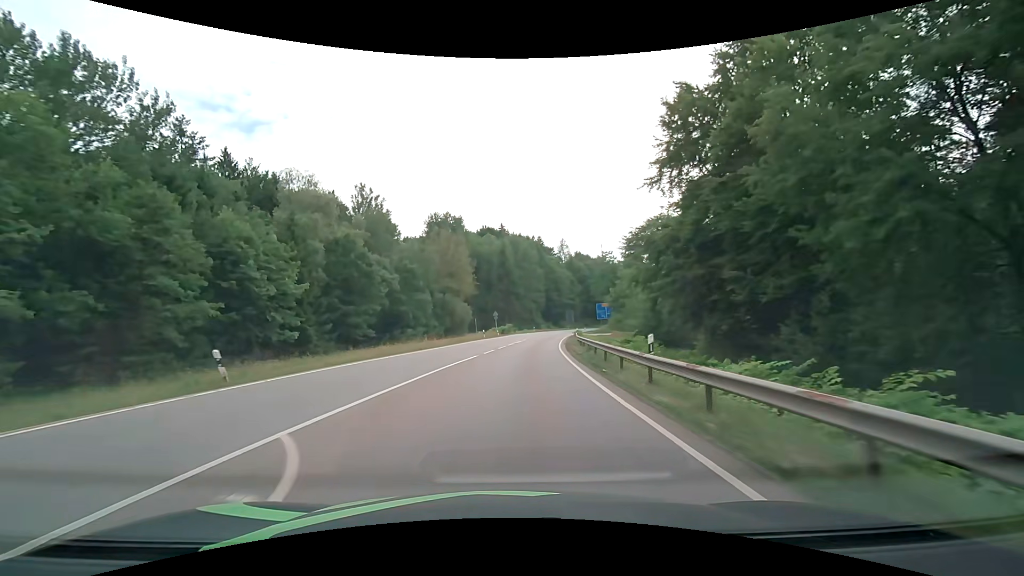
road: secondary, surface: asphalt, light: Day
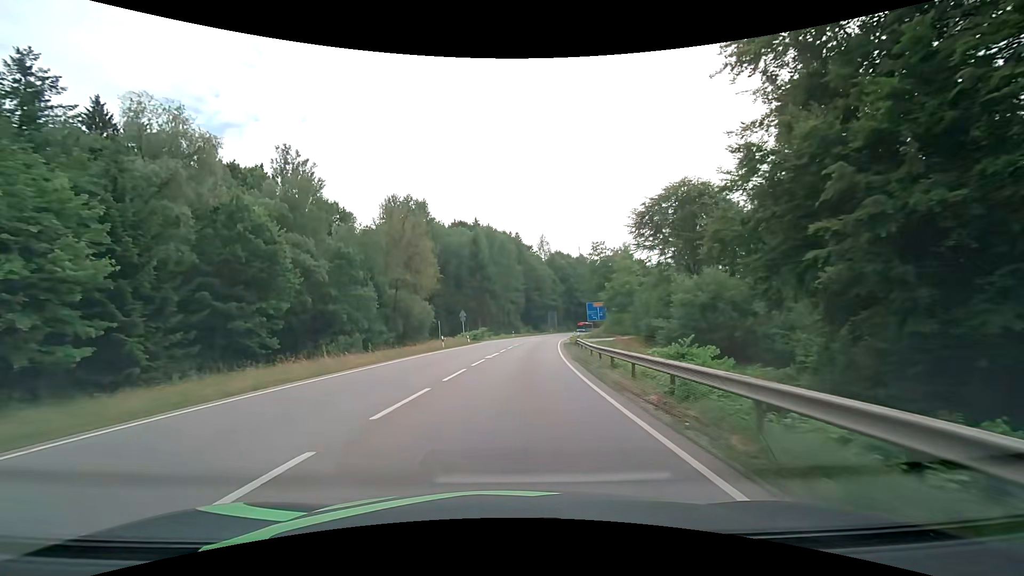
(+0.5, +18.1) m; +3°
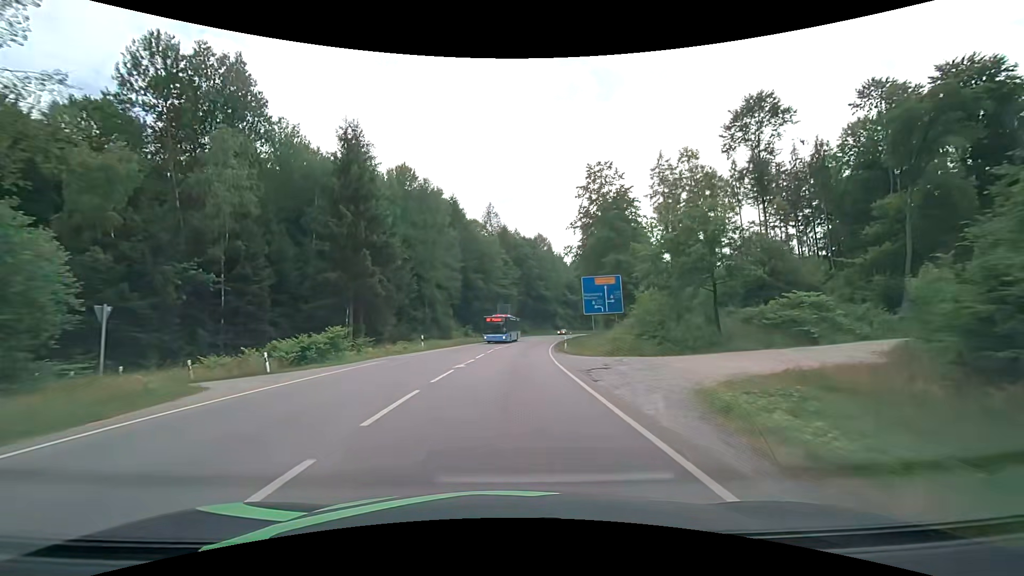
(+2.7, +48.6) m; +6°
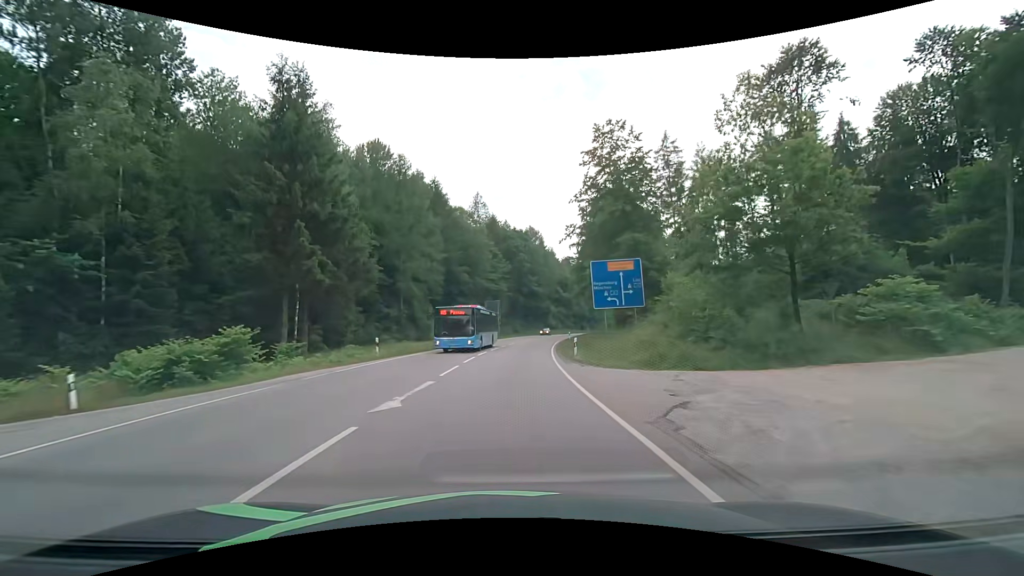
(+0.1, +10.1) m; +1°
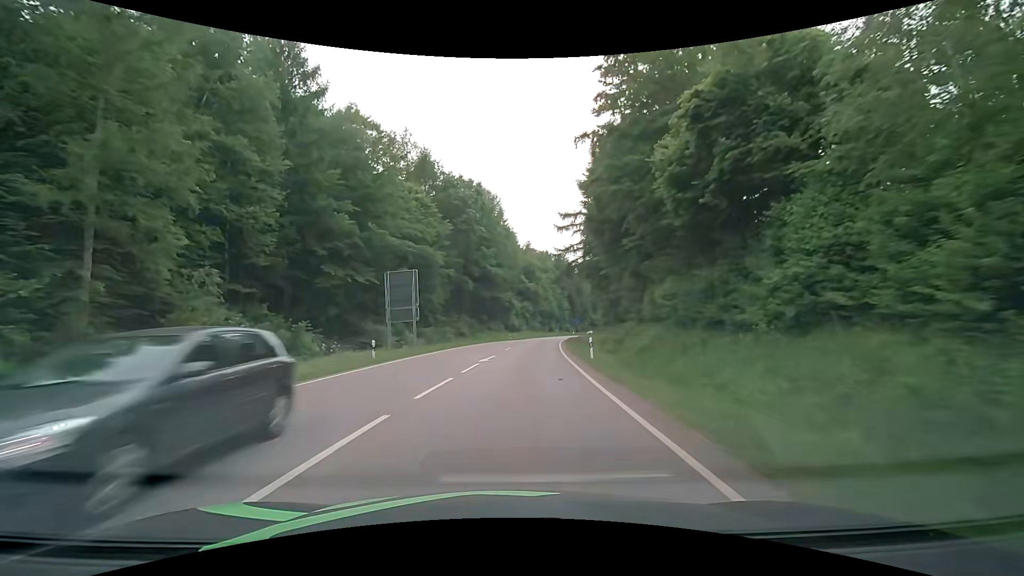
(+1.8, +41.2) m; +5°
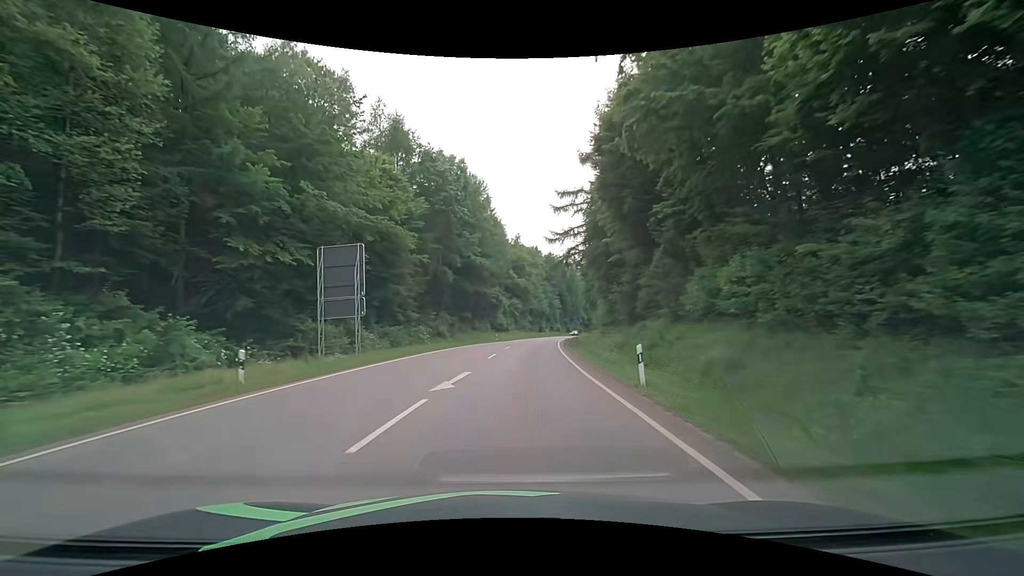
(+0.2, +10.4) m; +2°
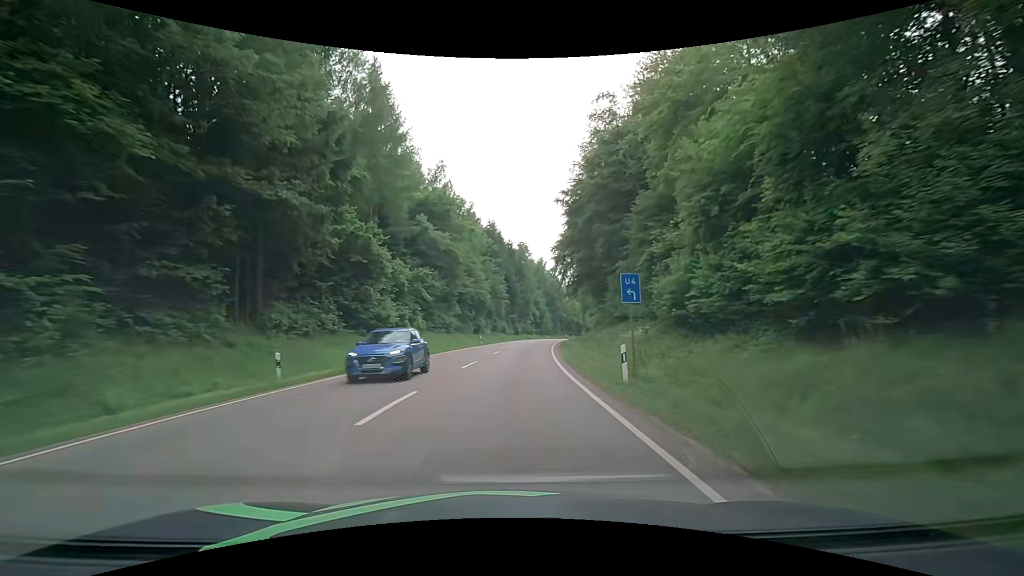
(+3.7, +52.7) m; +8°
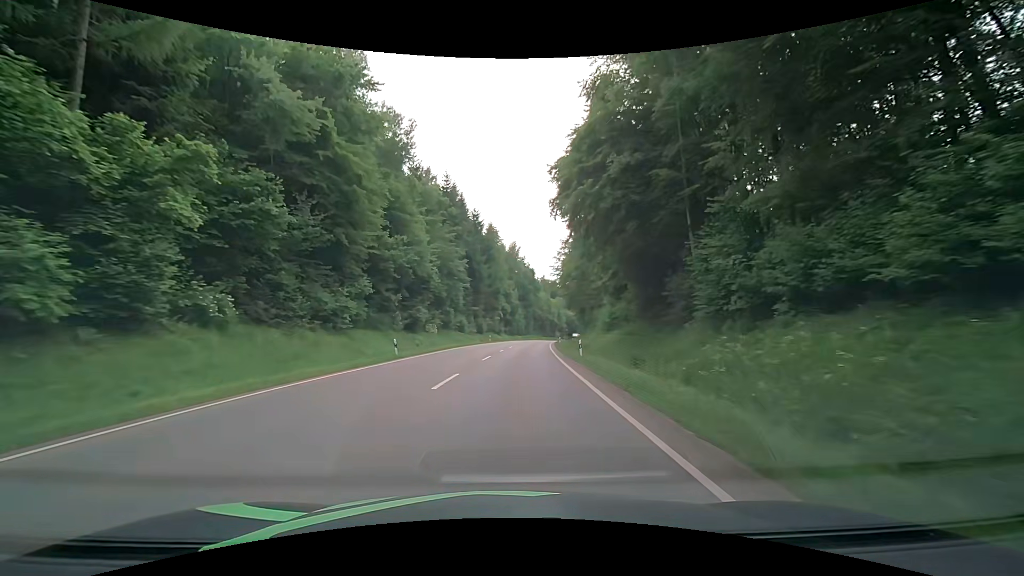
(+0.9, +32.1) m; +3°
(0, +10) (0, +20) (+1, +30) (+2, +40) (+2, +50) (+3, +60) (+4, +70) (+5, +80) (+7, +90) (+8, +100) m
